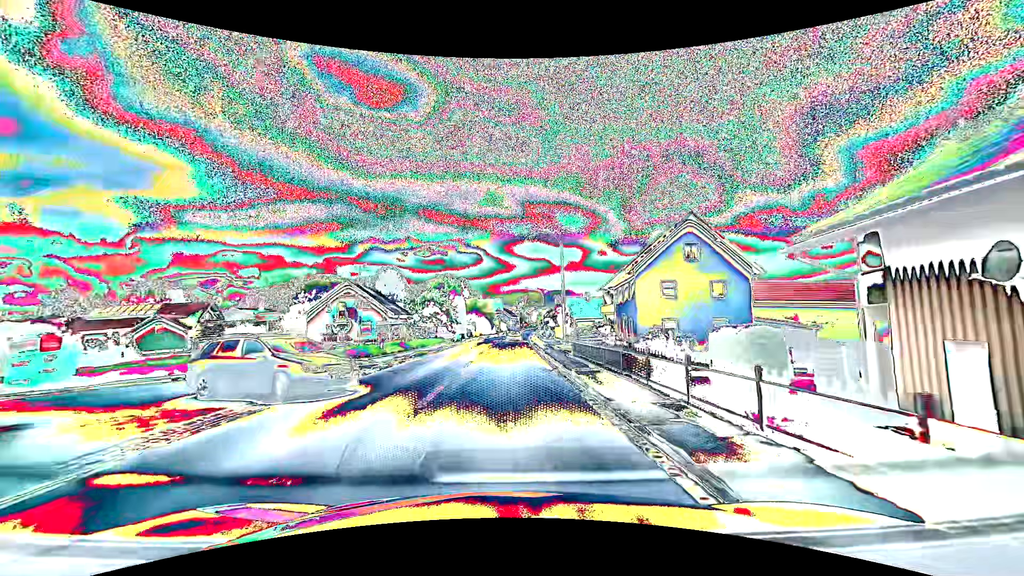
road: primary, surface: asphalt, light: Day
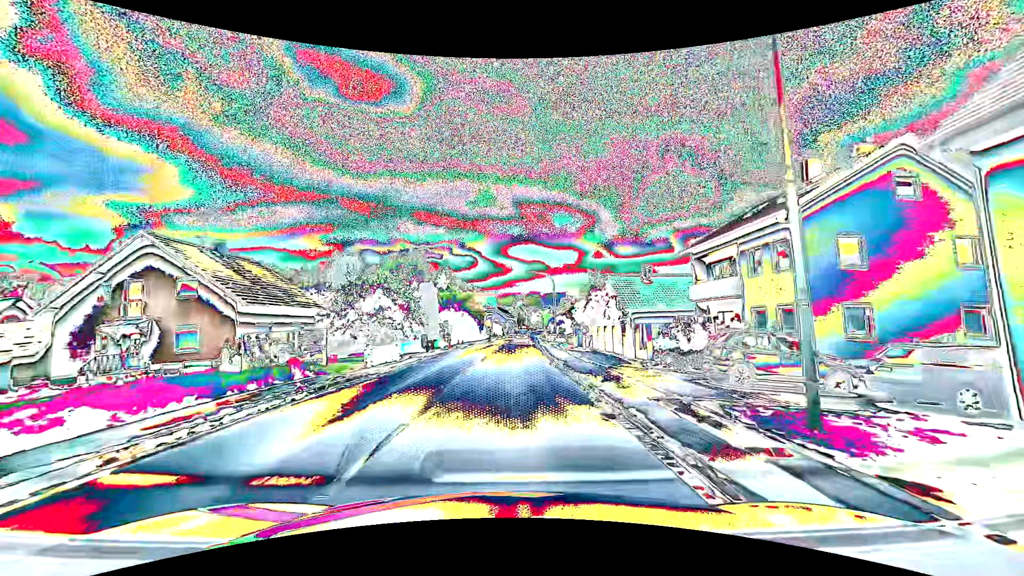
(+0.1, +31.6) m; 0°
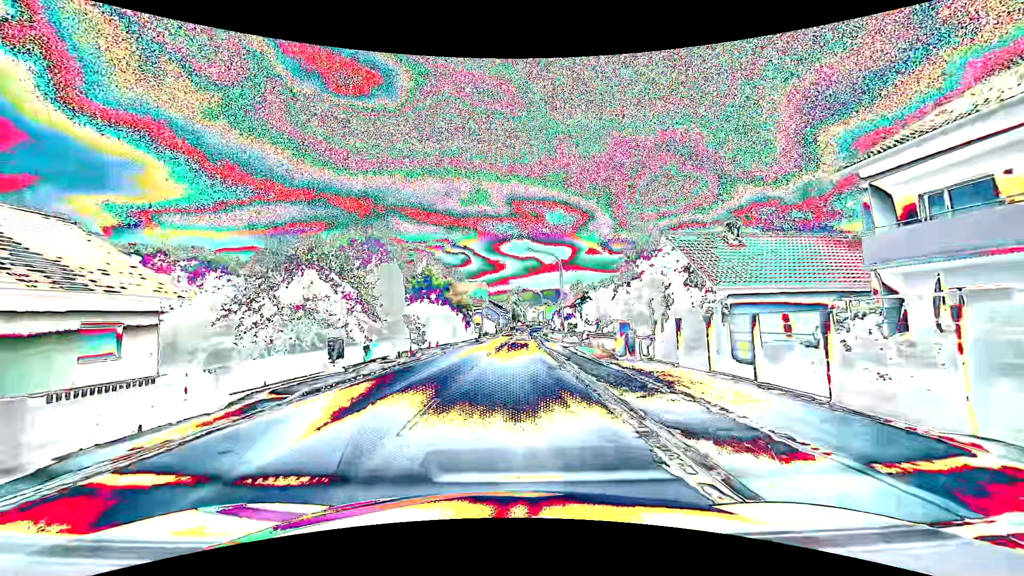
(+0.1, +15.8) m; +1°
(0, +10) (0, +20) (0, +30) (+1, +40) (+1, +50) (+1, +60) (+2, +70) (+2, +80) (+2, +90) (+3, +100) m
